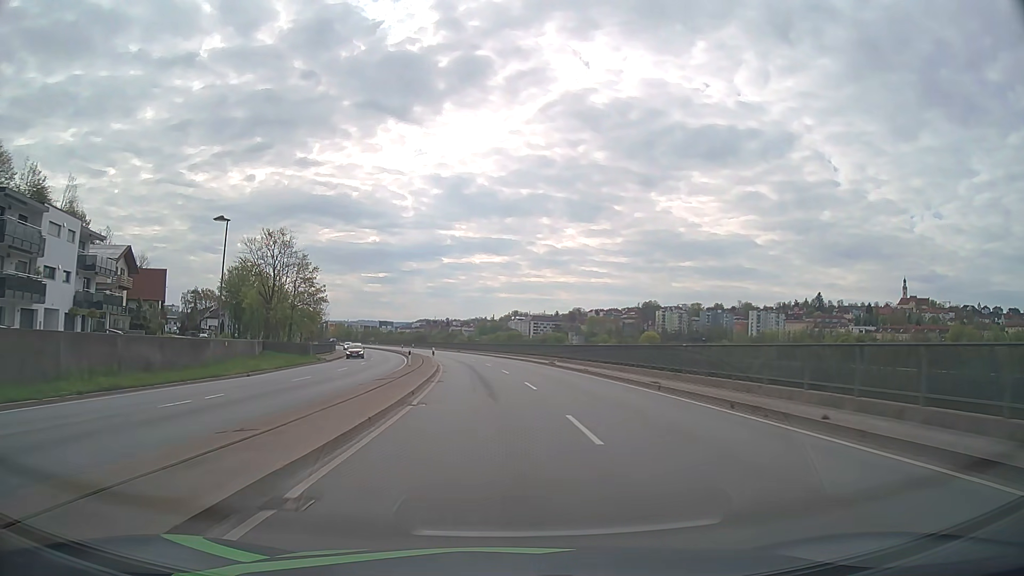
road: primary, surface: asphalt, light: Day
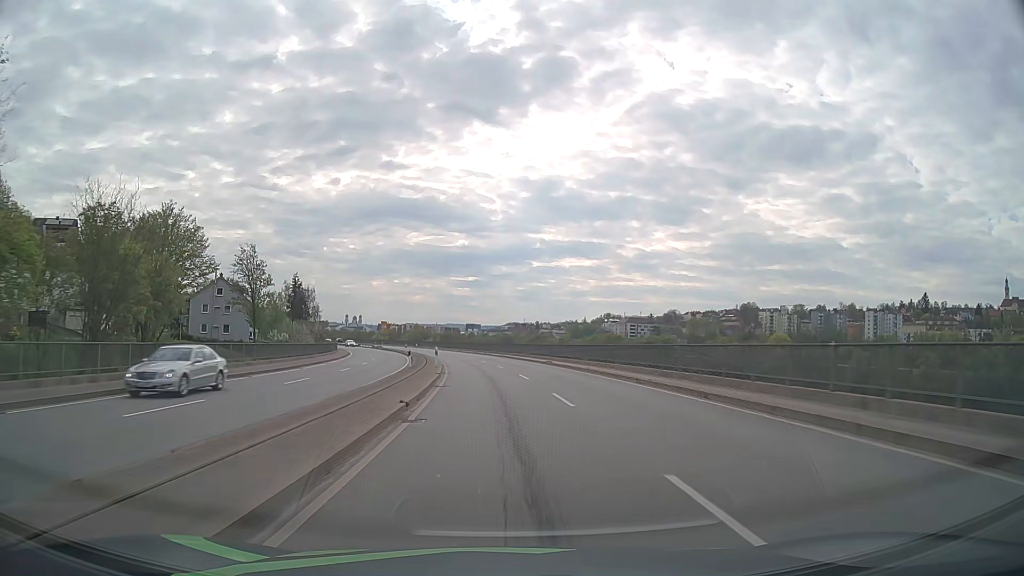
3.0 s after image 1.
(-3.5, +53.9) m; -7°
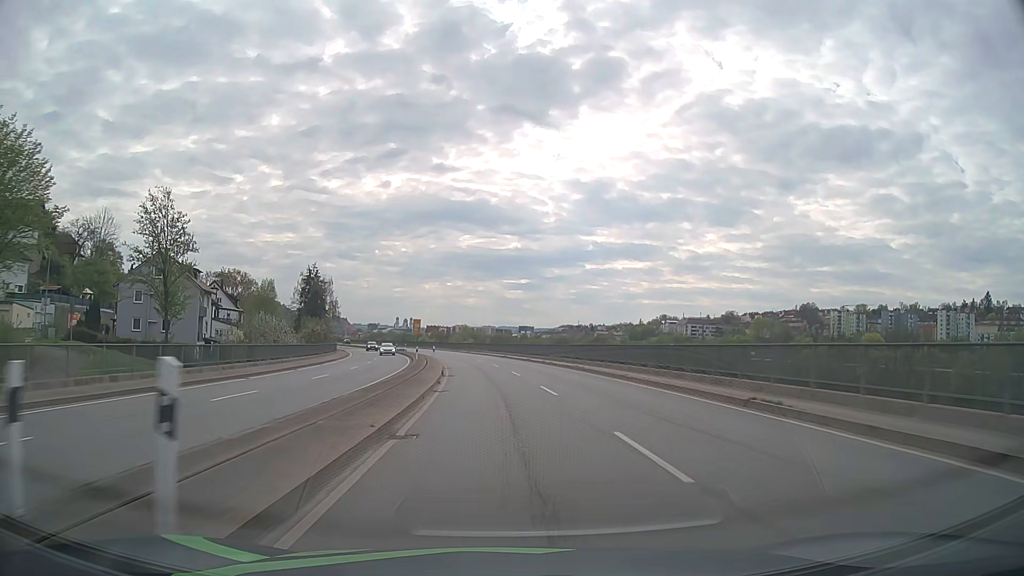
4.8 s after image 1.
(-1.4, +32.3) m; -5°
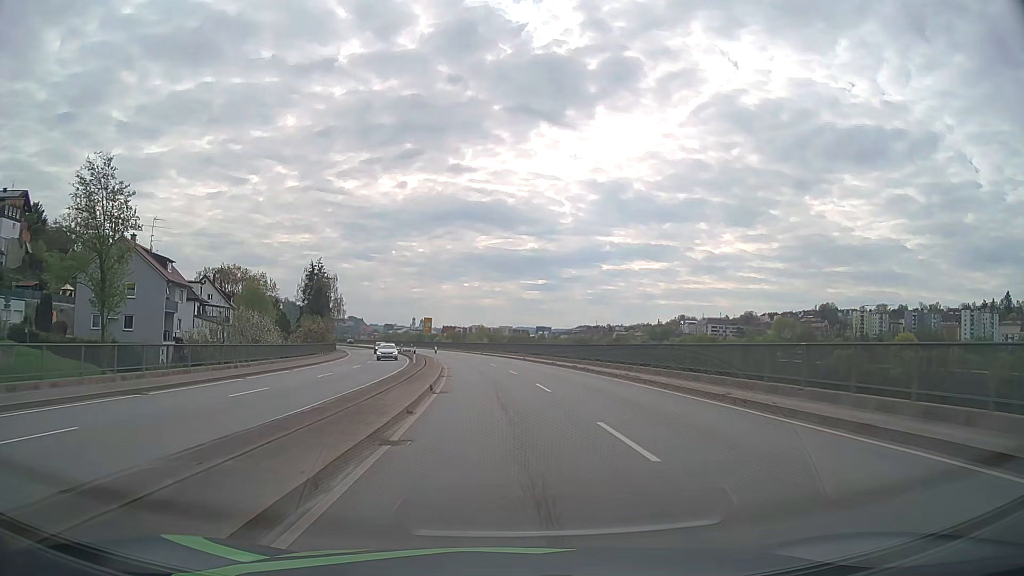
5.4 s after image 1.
(-0.1, +10.8) m; -1°
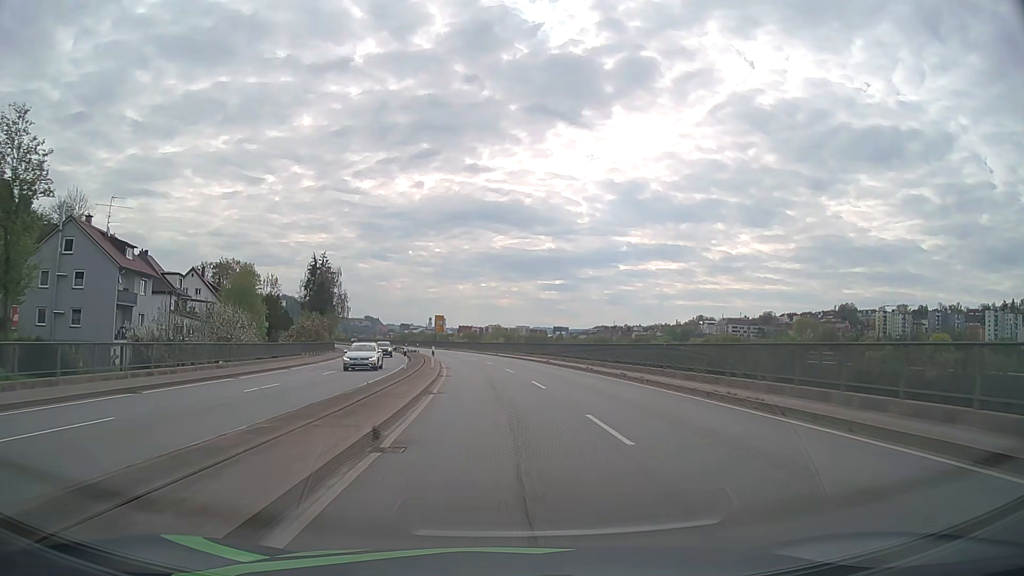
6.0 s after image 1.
(-0.1, +10.8) m; -2°
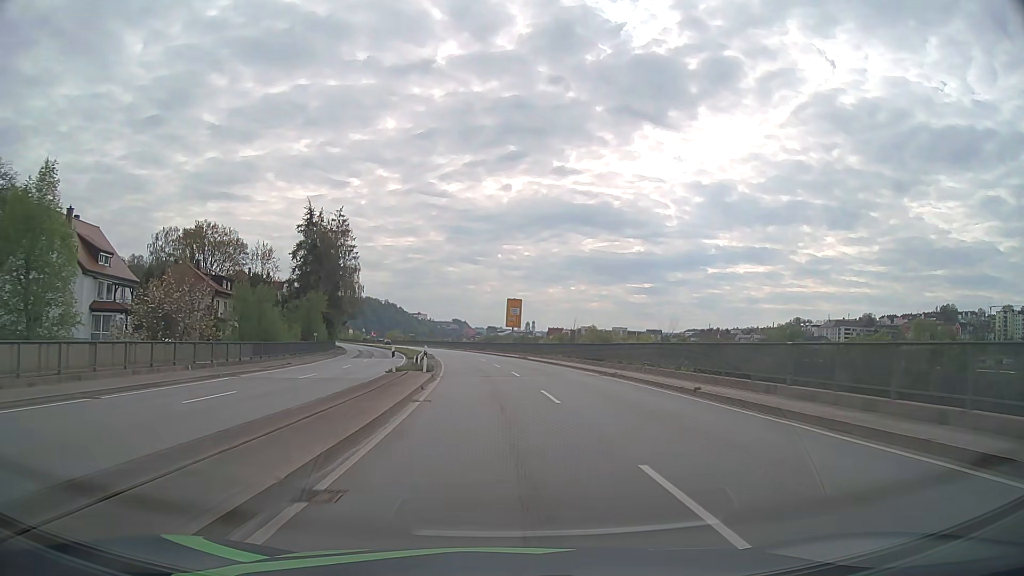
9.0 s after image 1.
(-3.4, +53.1) m; -8°
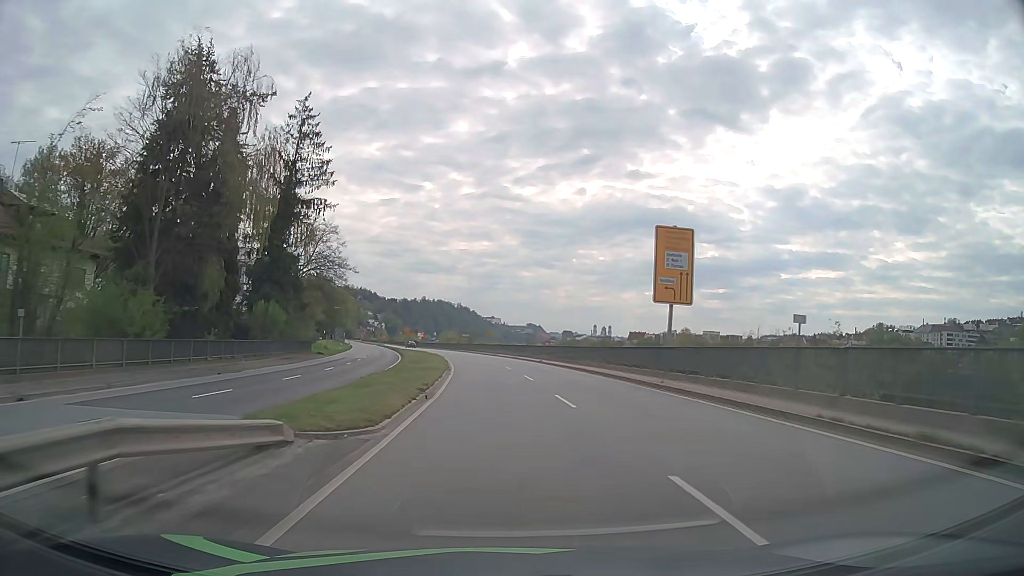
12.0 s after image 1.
(-2.8, +48.3) m; -6°
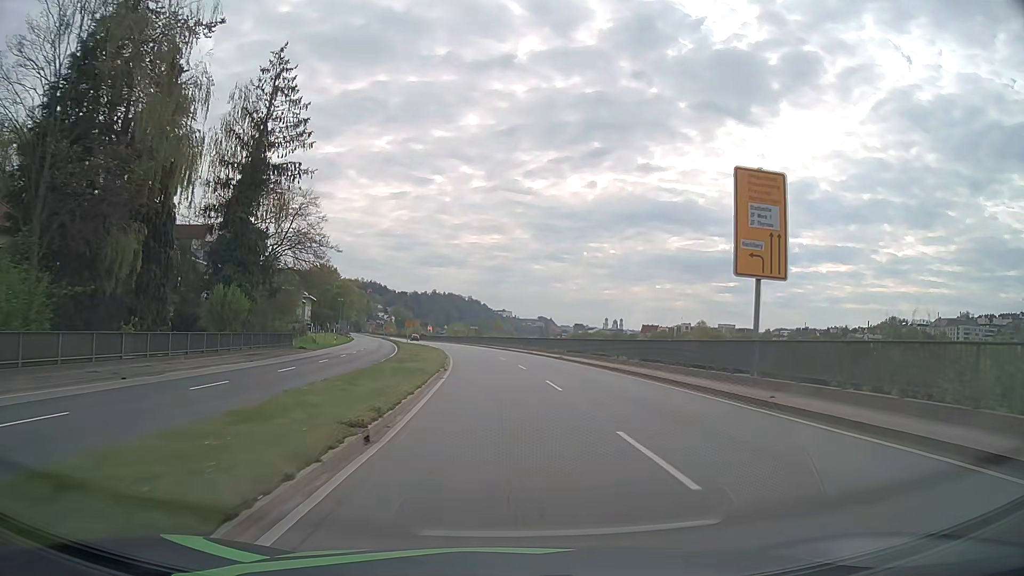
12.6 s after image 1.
(-0.1, +8.9) m; -1°
(0, +10) (0, +20) (-1, +30) (-2, +40) (-2, +50) (-4, +60) (-5, +70) (-6, +80) (-8, +90) (-10, +99) m
